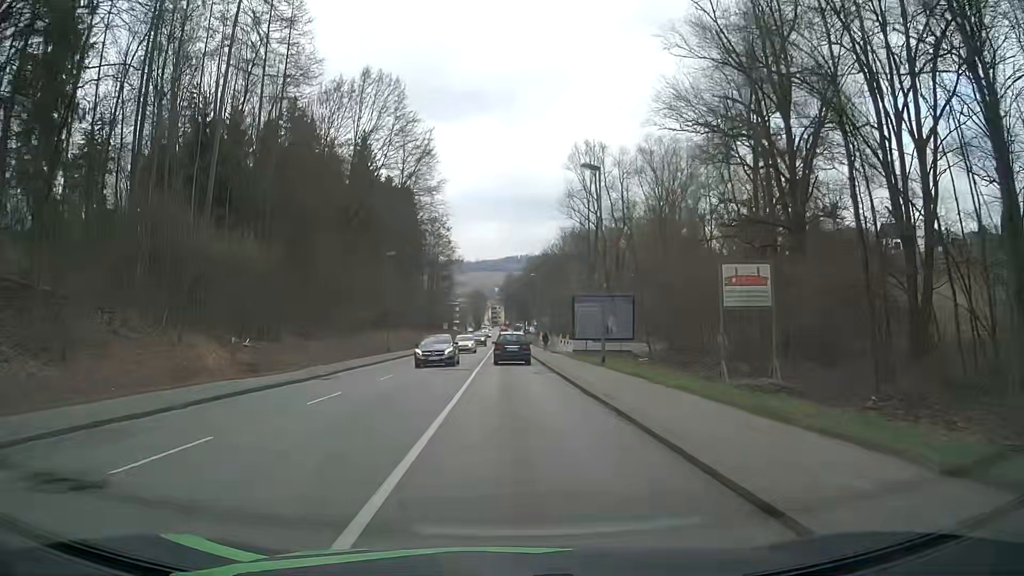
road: tertiary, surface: asphalt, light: Day
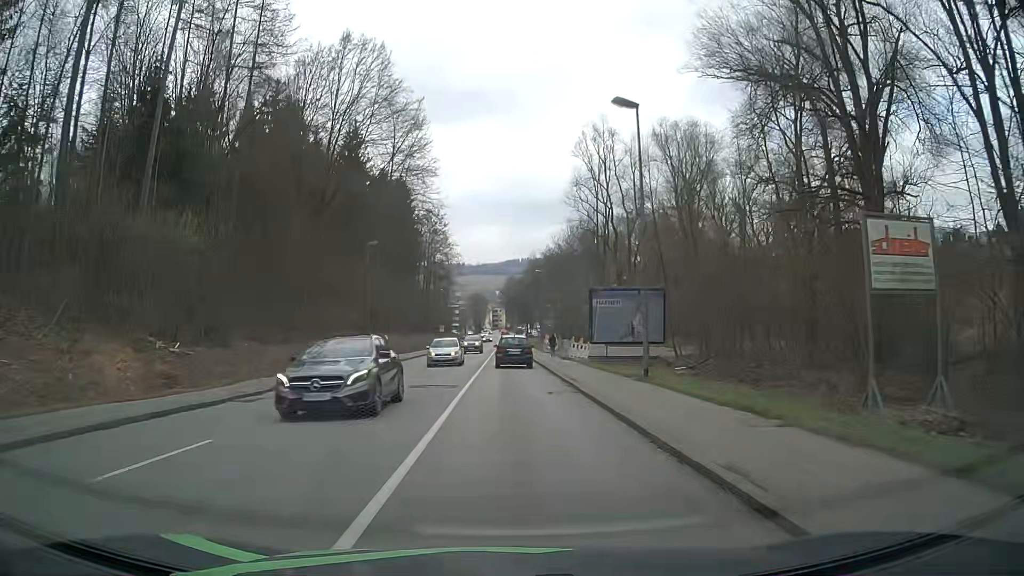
(0.0, +8.1) m; 0°
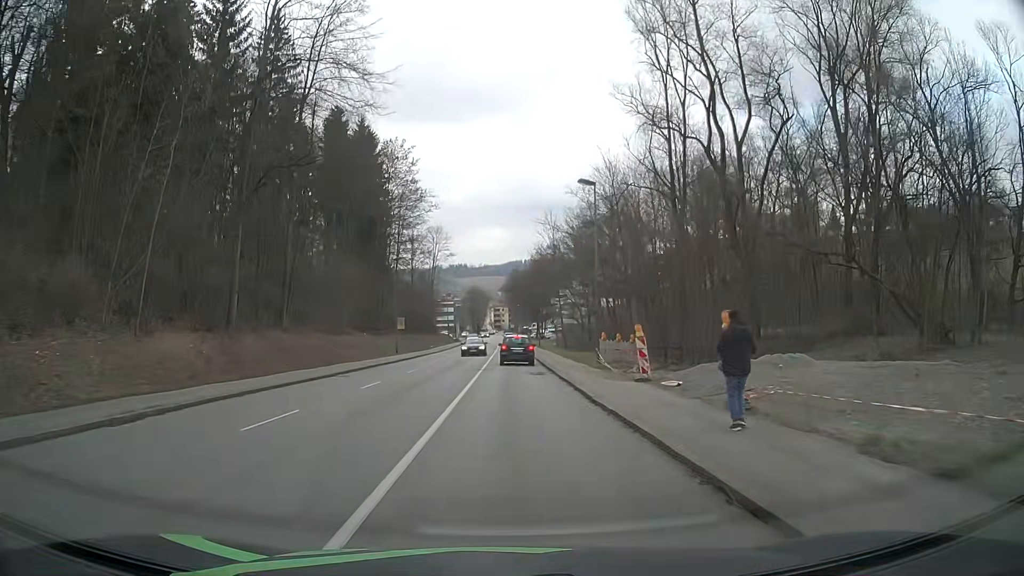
(-0.2, +39.9) m; 0°
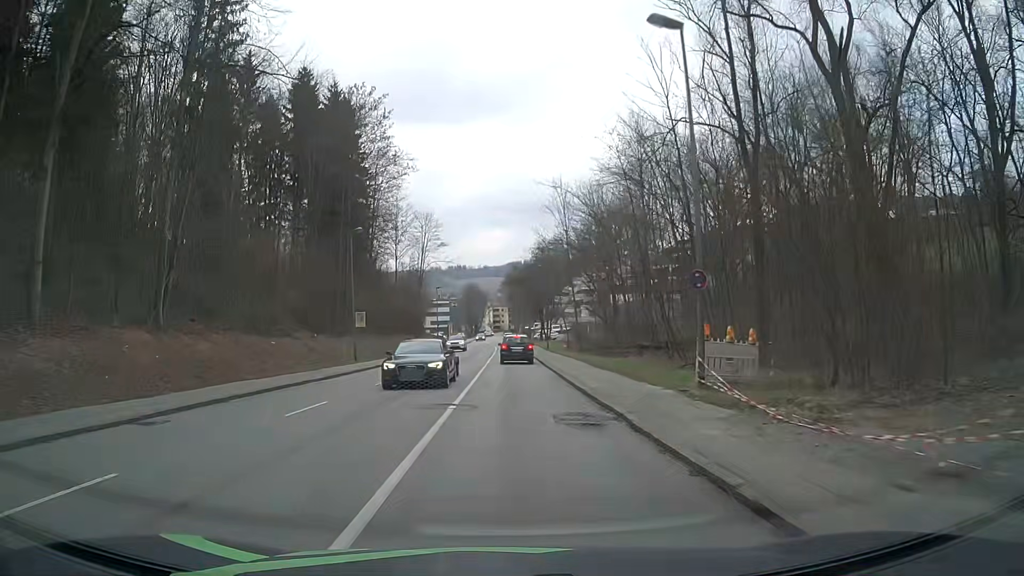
(0.0, +15.8) m; +1°
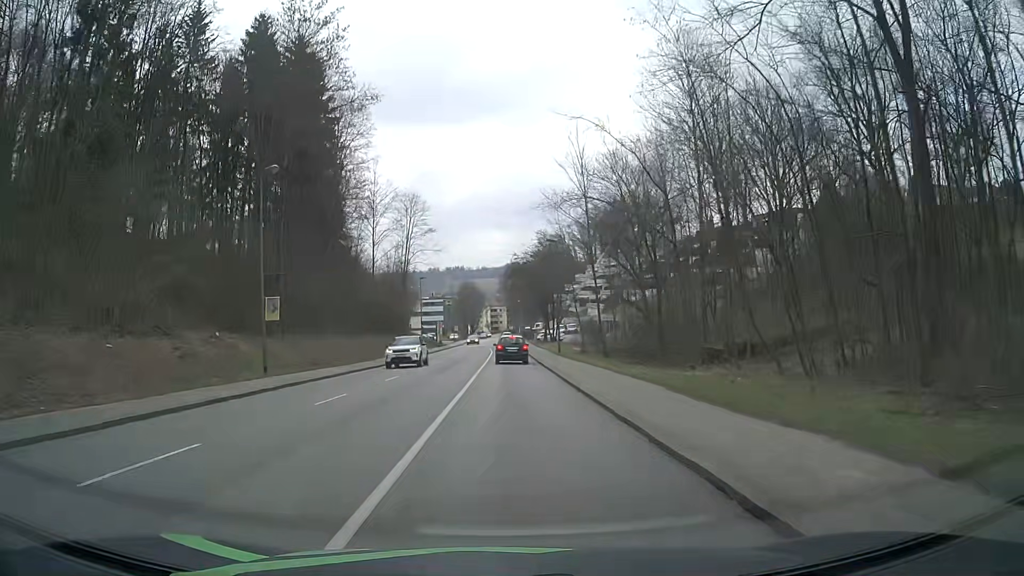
(-0.1, +15.7) m; -1°
(0, +10) (0, +20) (0, +30) (0, +40) (0, +50) (0, +60) (0, +70) (0, +80) (0, +90) (0, +100) m
